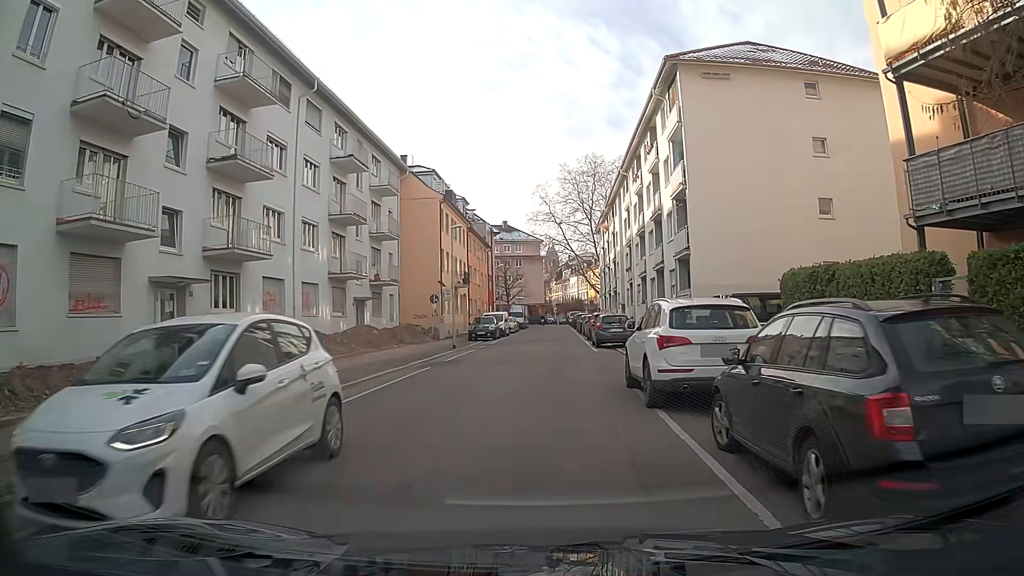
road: residential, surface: asphalt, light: Day
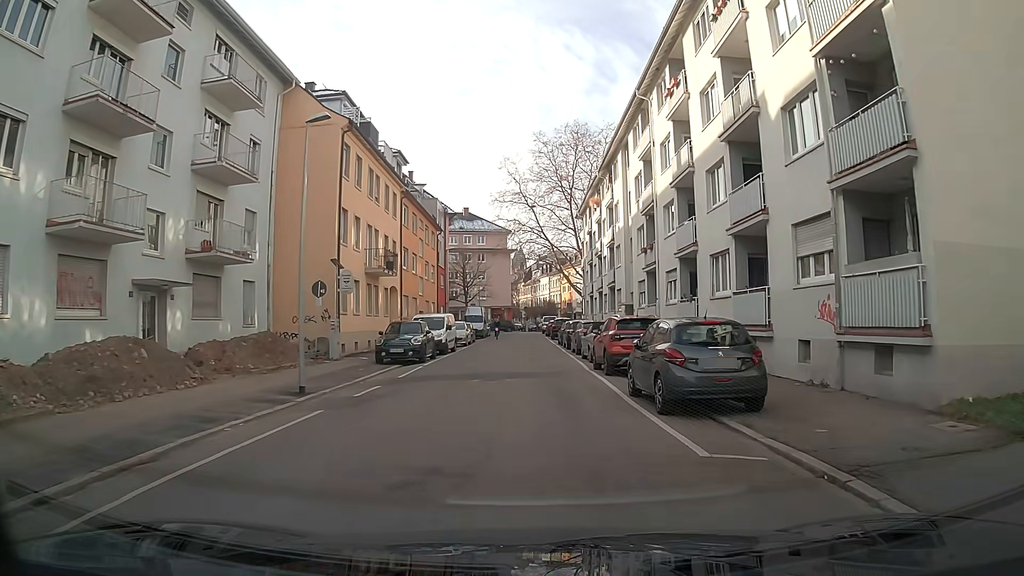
(+0.6, +19.6) m; +3°
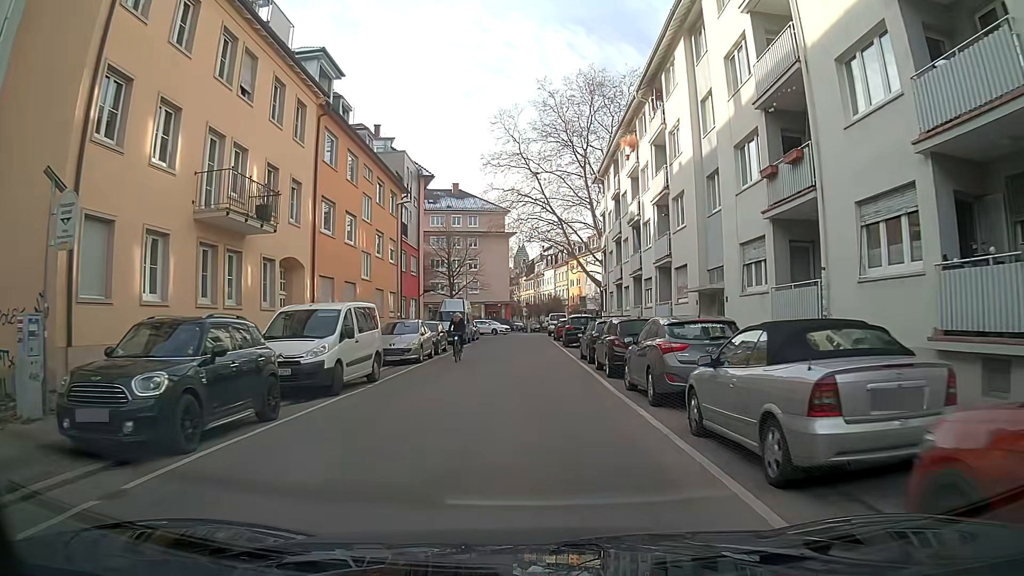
(-0.3, +17.7) m; -1°
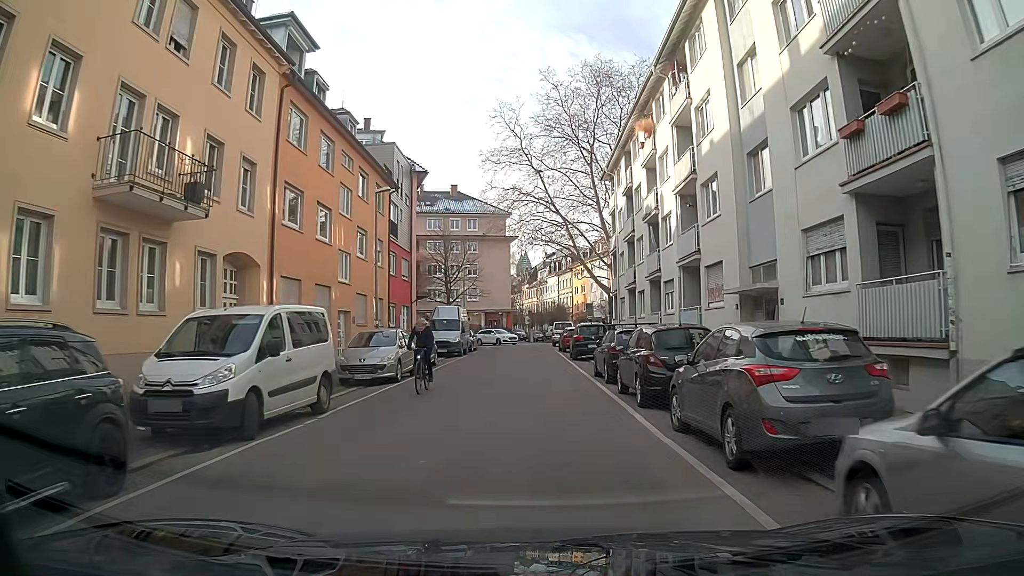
(0.0, +4.4) m; +1°
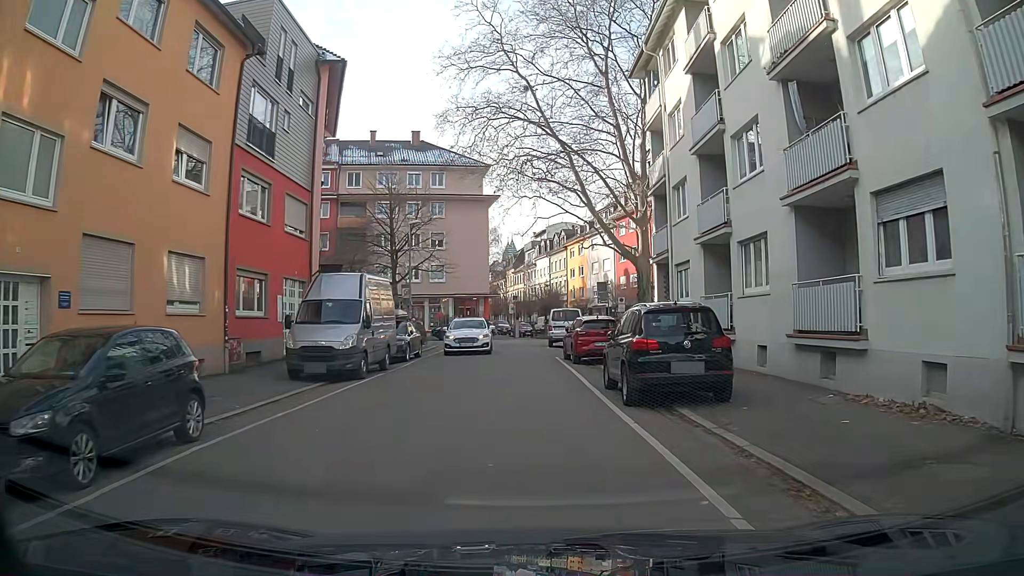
(-0.4, +19.5) m; +2°
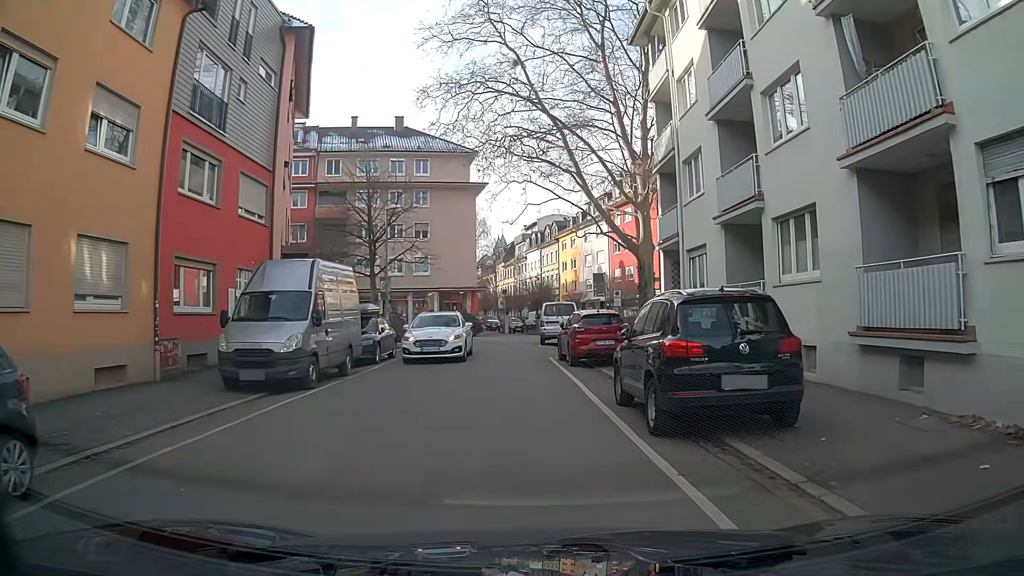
(0.0, +3.3) m; 0°
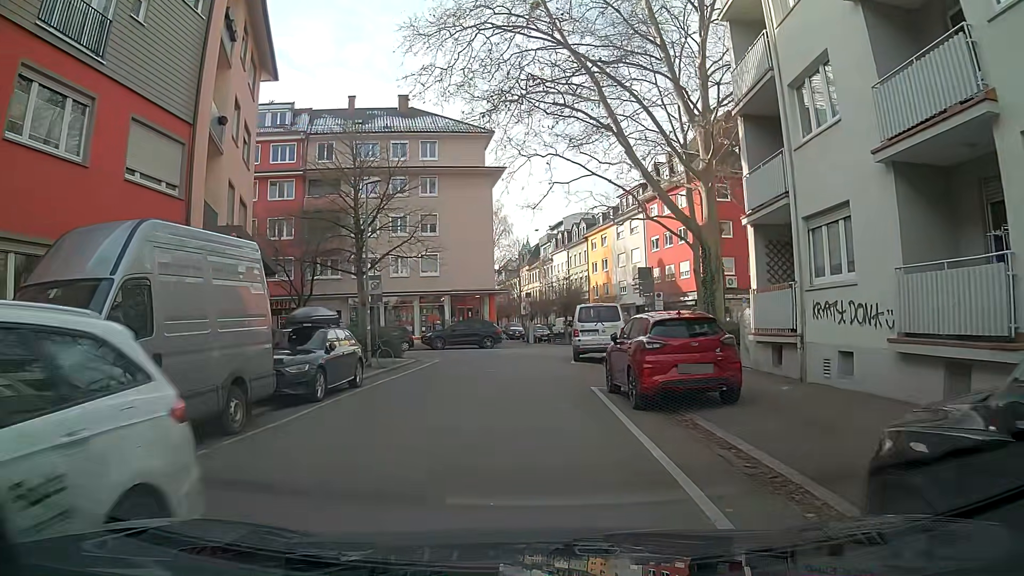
(-0.2, +7.7) m; -2°
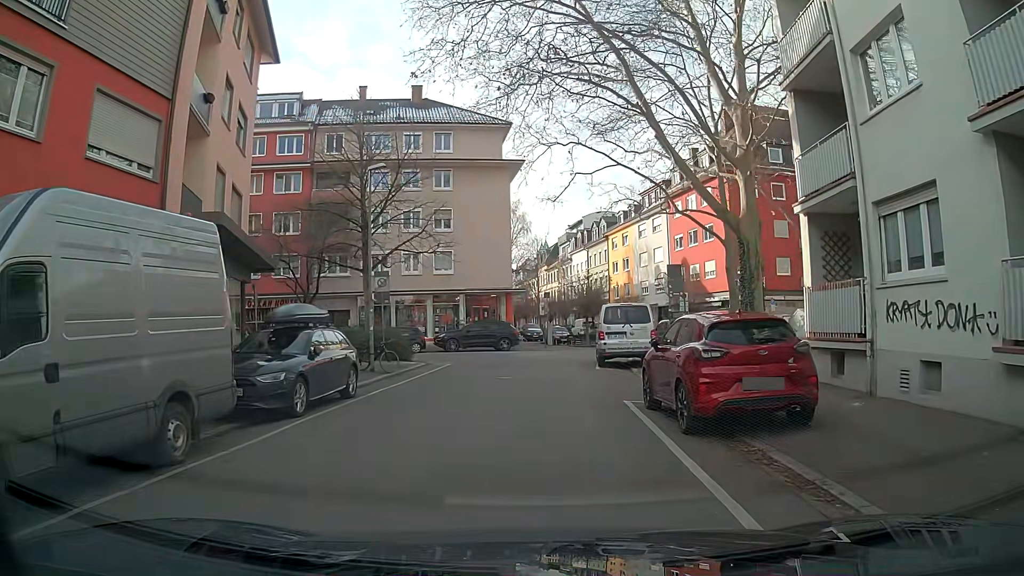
(0.0, +2.3) m; -1°
